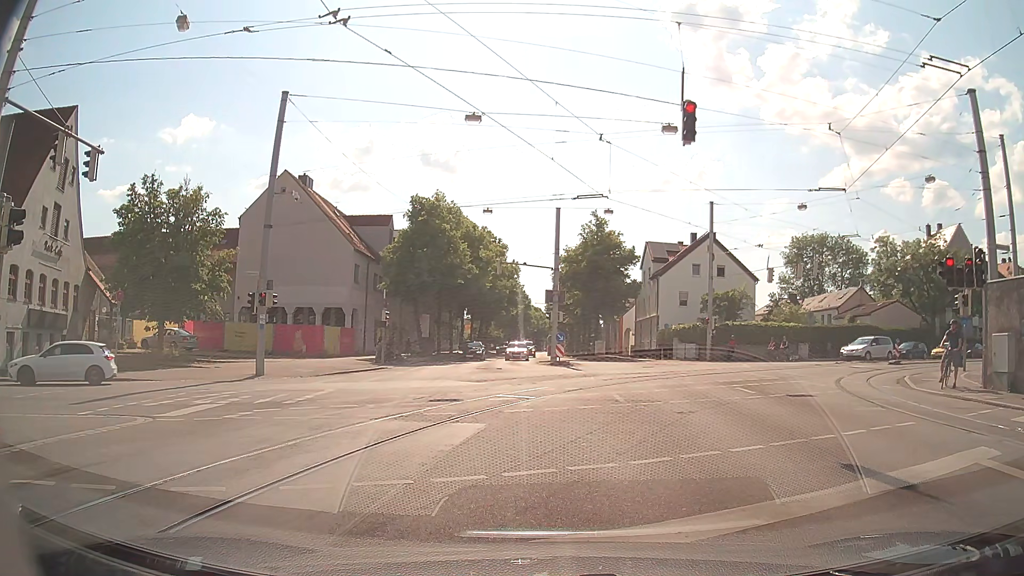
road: tertiary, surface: asphalt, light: Day
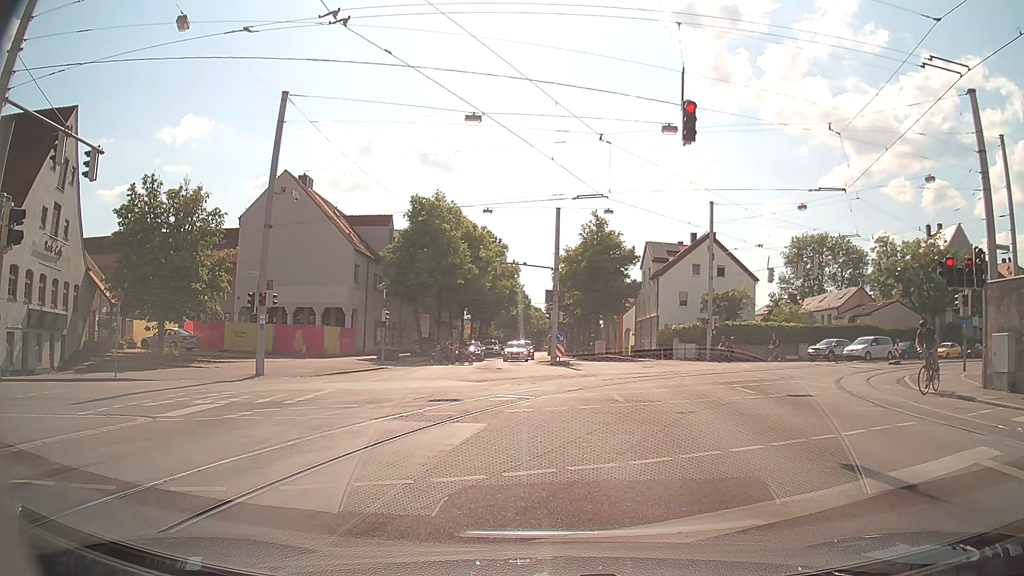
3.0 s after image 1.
(0.0, 0.0) m; 0°
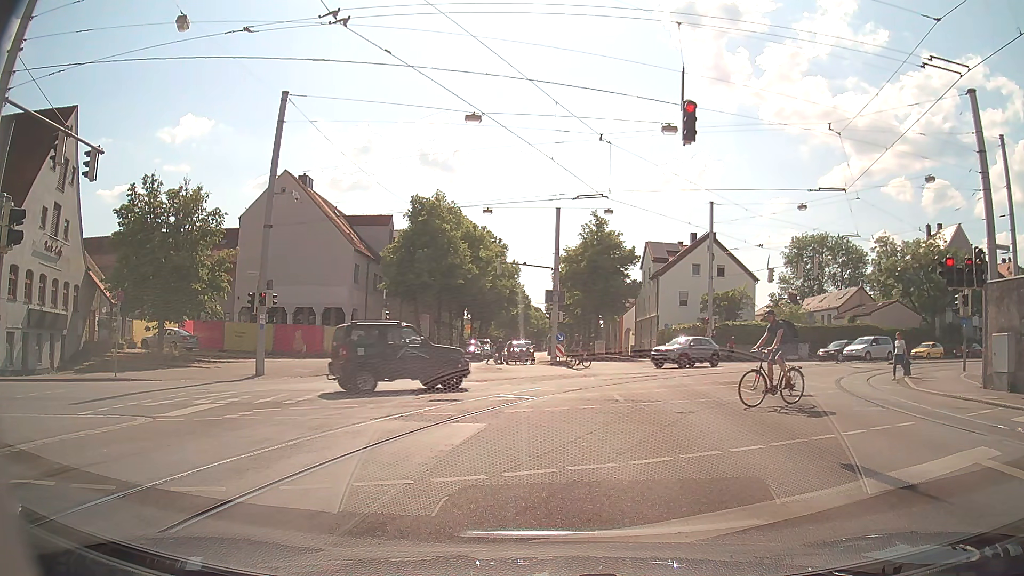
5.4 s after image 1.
(0.0, 0.0) m; 0°
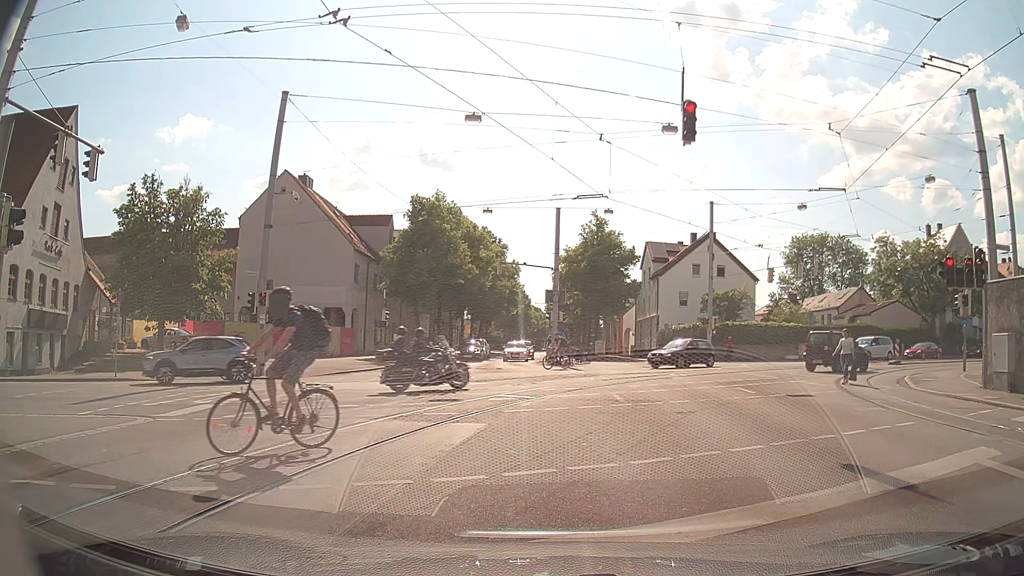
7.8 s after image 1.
(0.0, 0.0) m; 0°
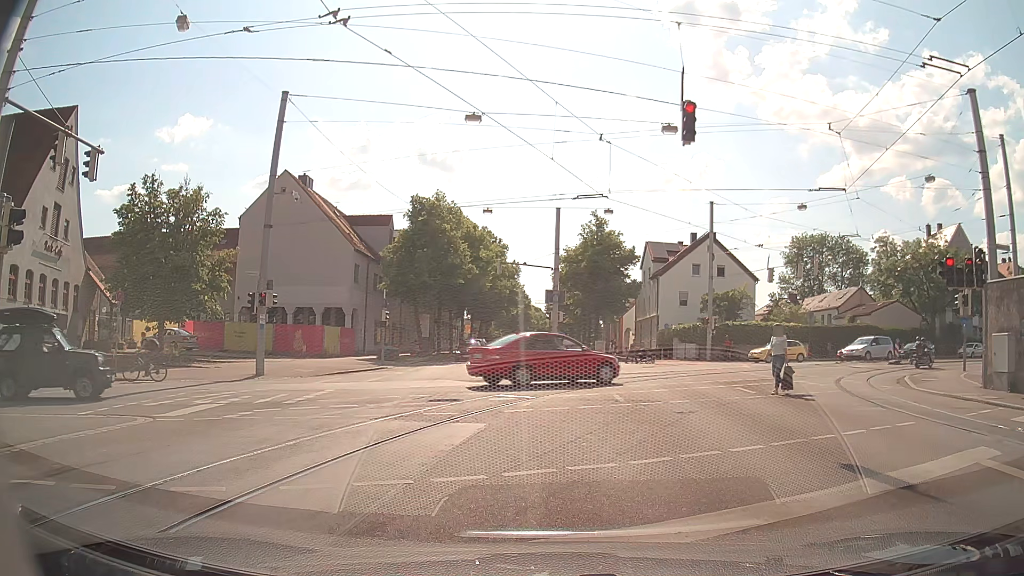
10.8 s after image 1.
(0.0, 0.0) m; 0°
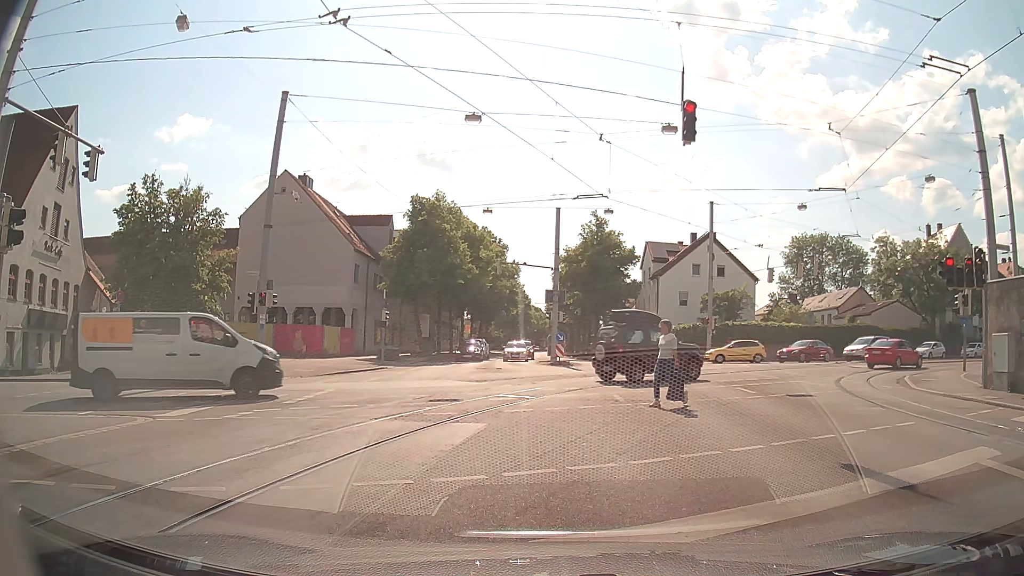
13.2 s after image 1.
(0.0, 0.0) m; 0°
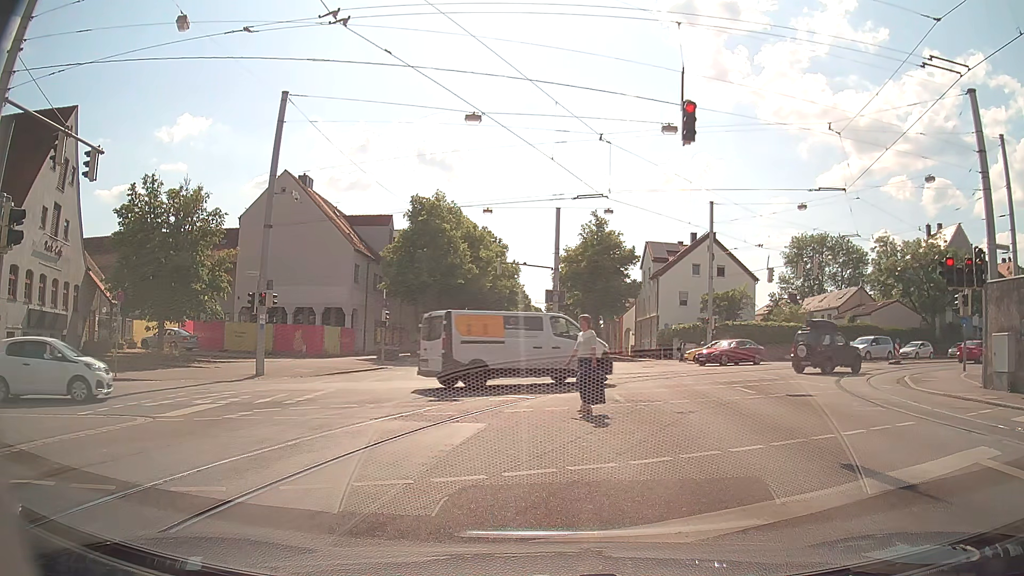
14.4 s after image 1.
(0.0, 0.0) m; 0°
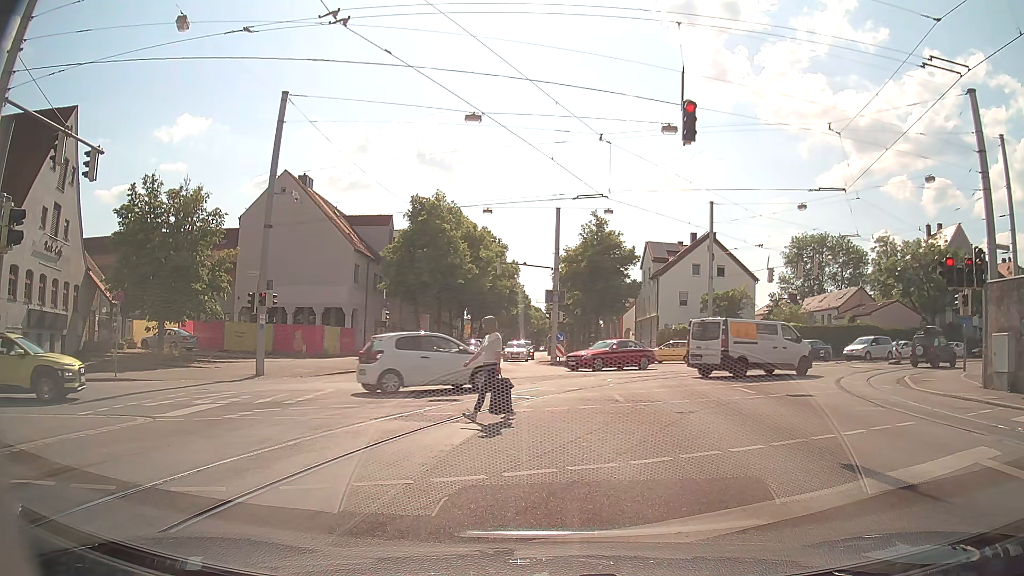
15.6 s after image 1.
(0.0, 0.0) m; 0°
